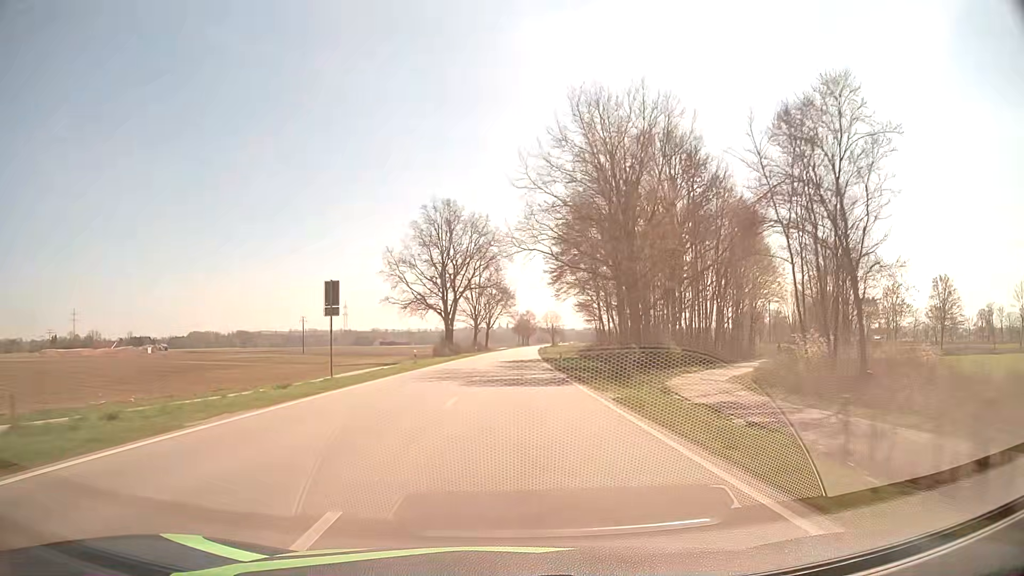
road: secondary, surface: asphalt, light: Day
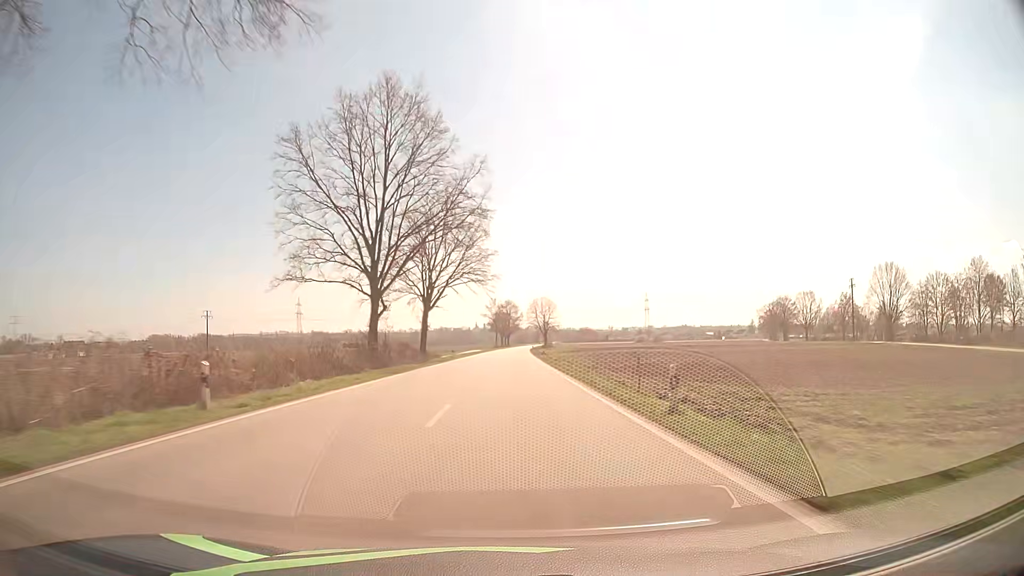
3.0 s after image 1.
(+1.3, +74.9) m; +2°
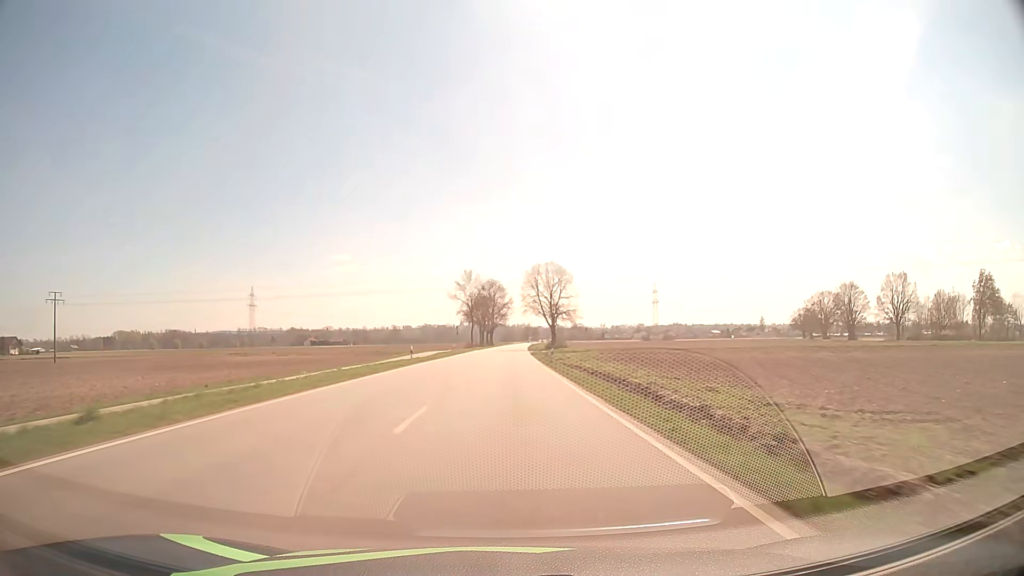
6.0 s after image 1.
(+0.9, +73.3) m; +1°
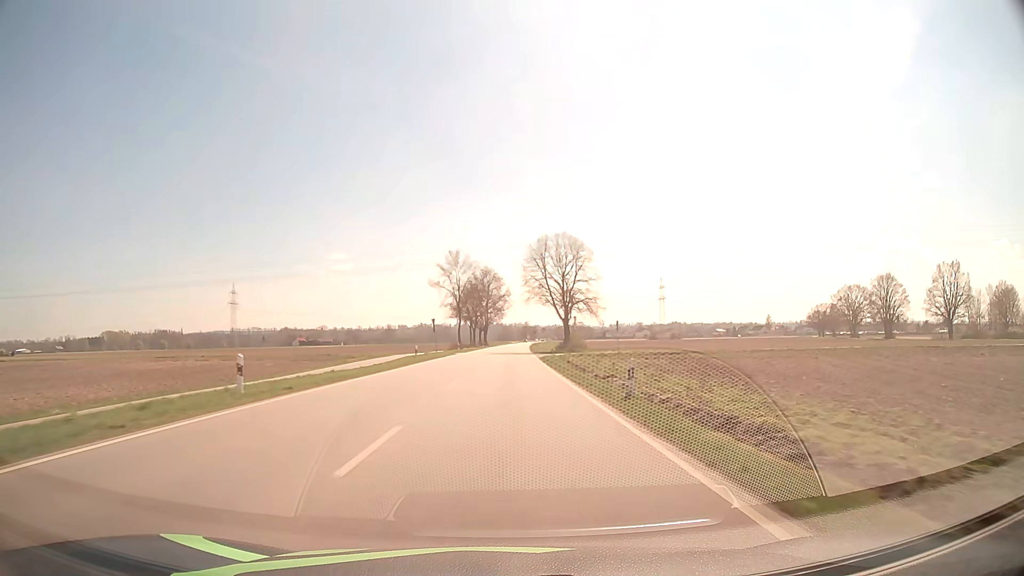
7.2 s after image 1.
(+0.1, +27.2) m; 0°
(0, +10) (0, +20) (0, +30) (0, +40) (0, +50) (0, +60) (0, +70) (+1, +80) (+1, +90) (+1, +100) m
